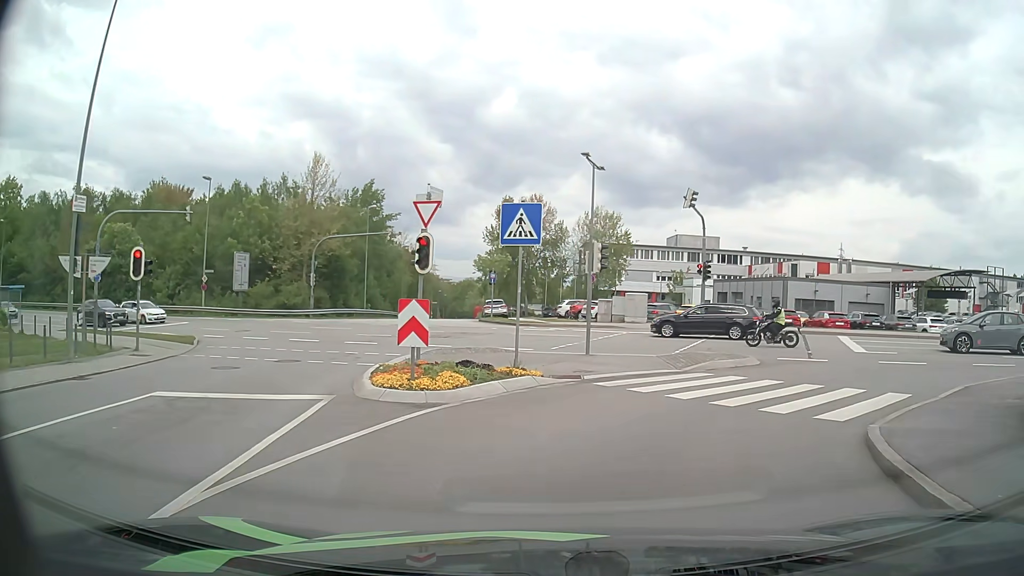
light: Day
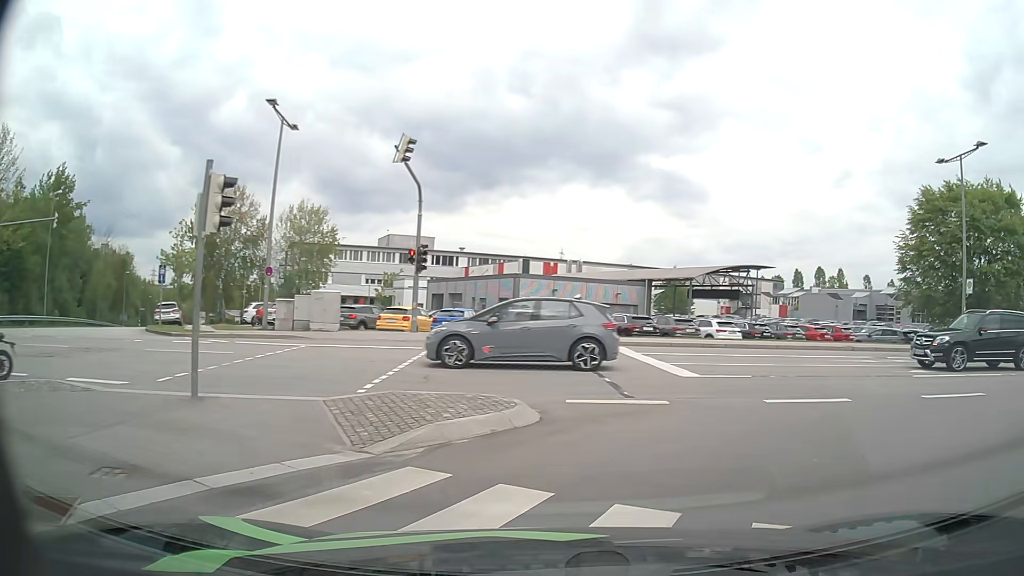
(+1.4, +9.4) m; +24°
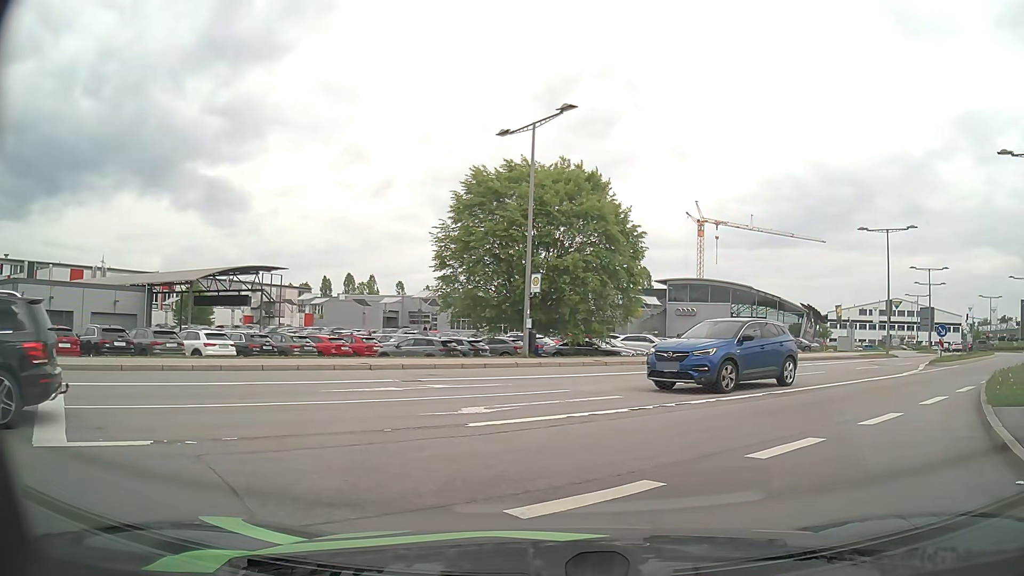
(+2.3, +6.6) m; +36°
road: secondary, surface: asphalt
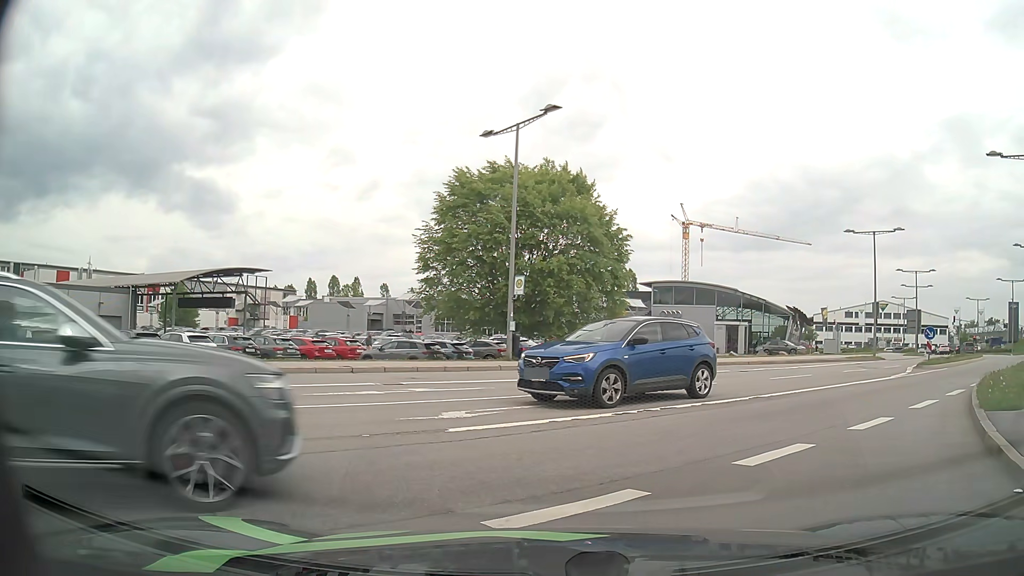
(0.0, +0.3) m; 0°
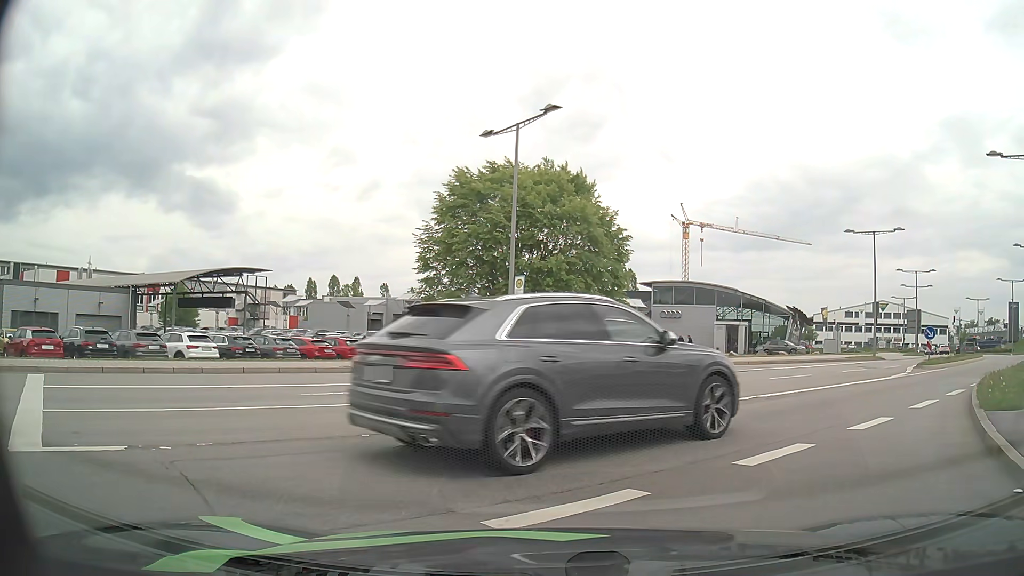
(0.0, 0.0) m; 0°
